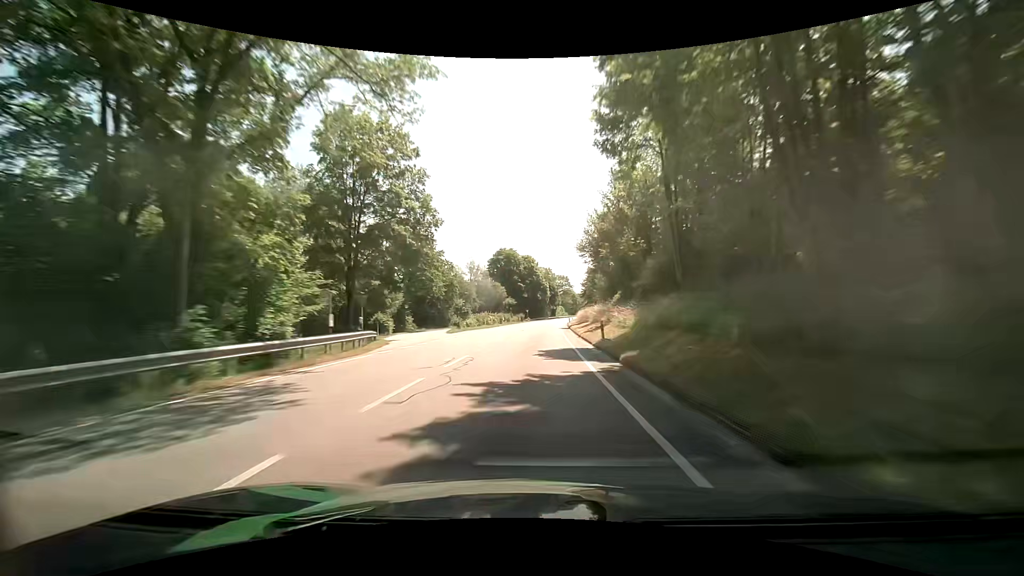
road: primary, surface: asphalt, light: Day
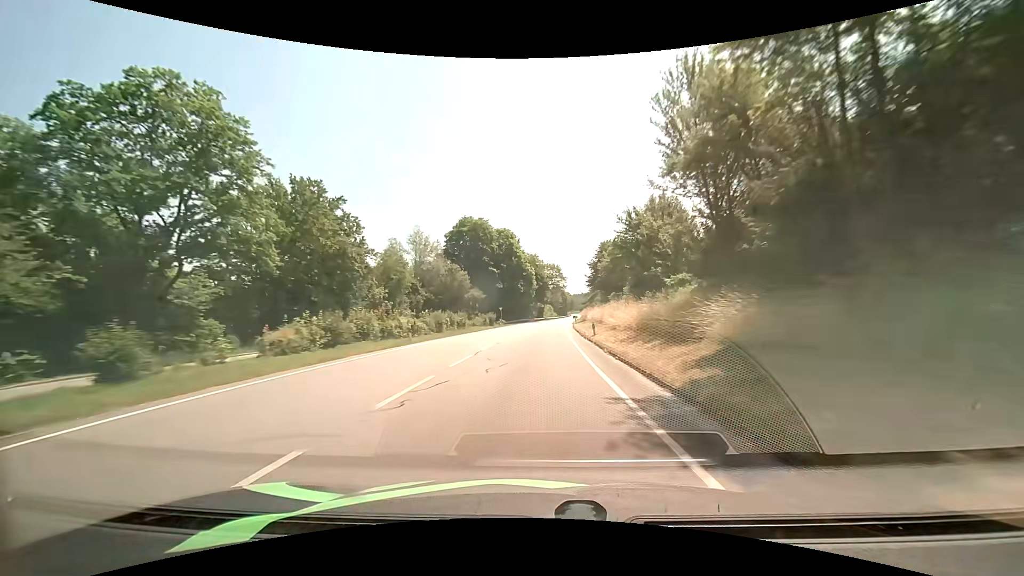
(+0.9, +48.8) m; +2°
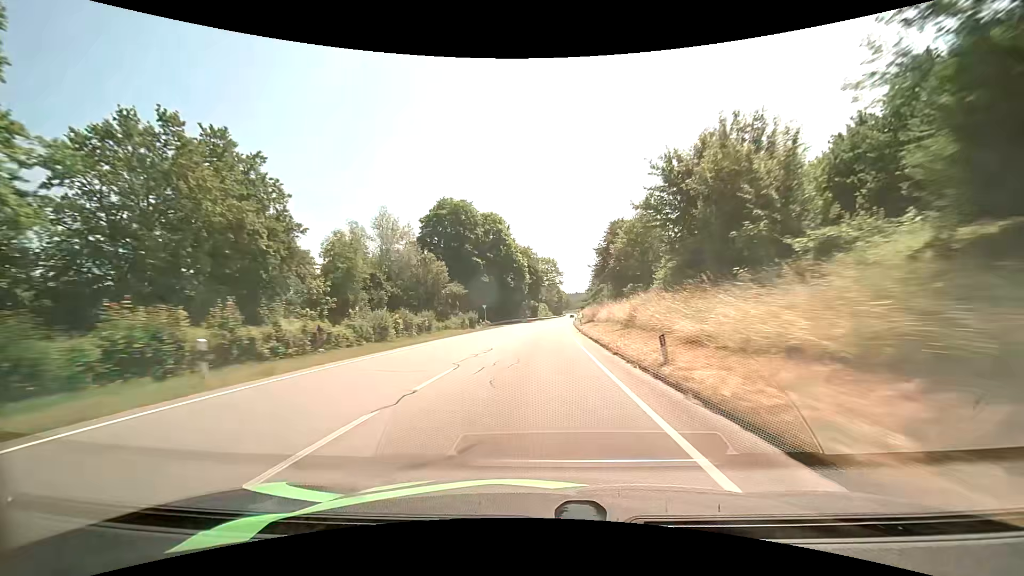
(+0.1, +16.3) m; +1°
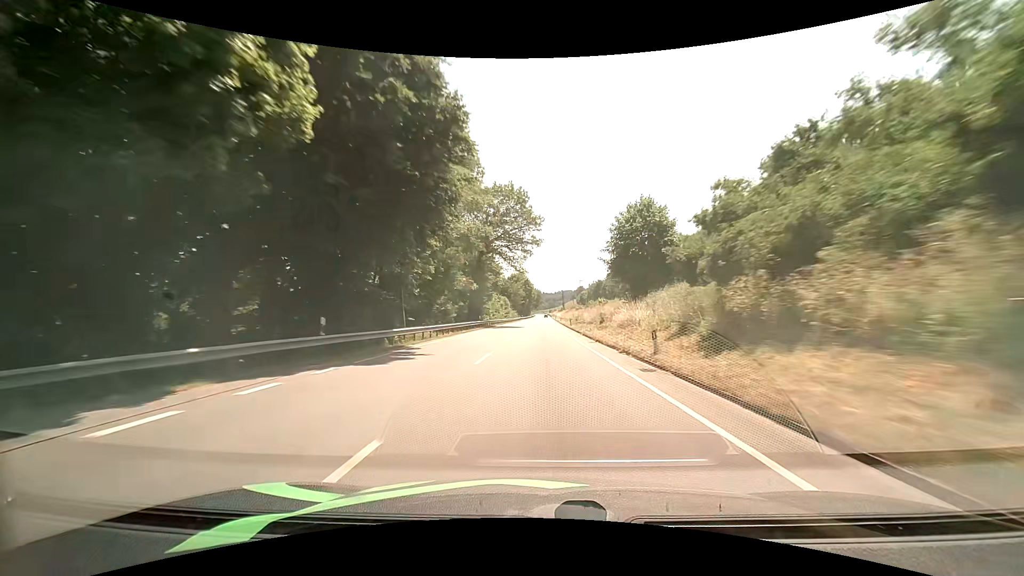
(+2.5, +81.1) m; +4°
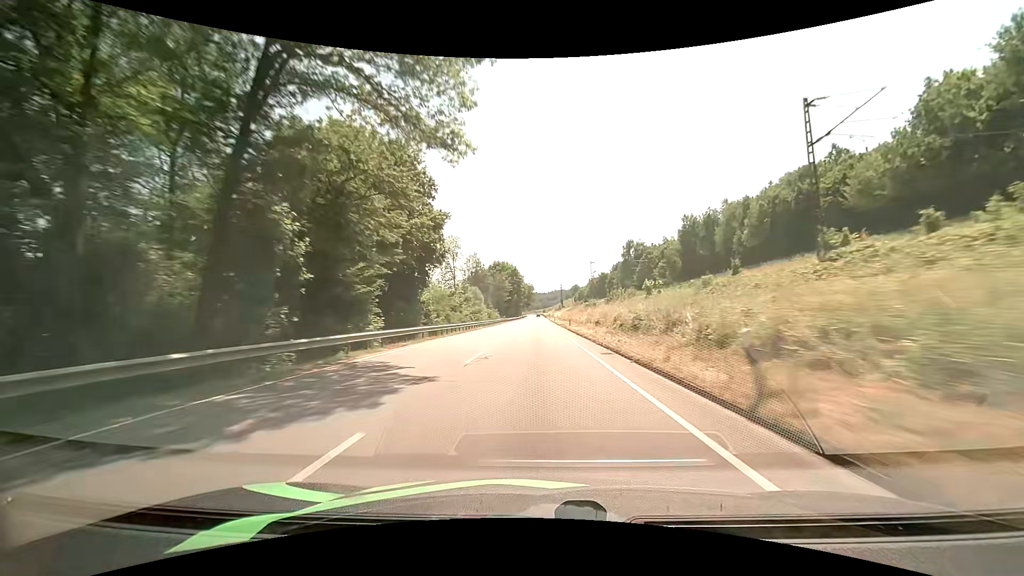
(+0.3, +48.6) m; 0°
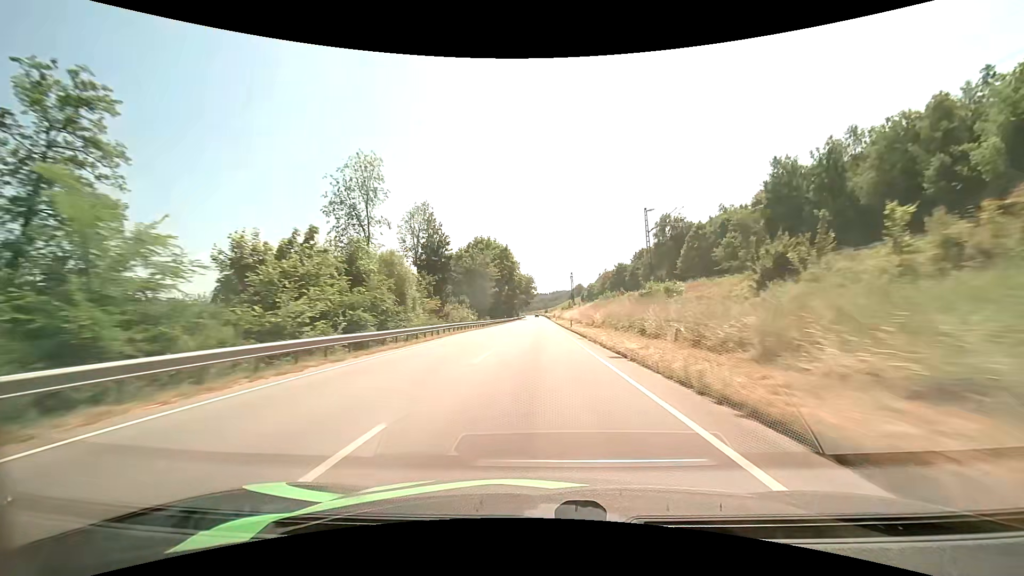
(+0.1, +48.6) m; 0°
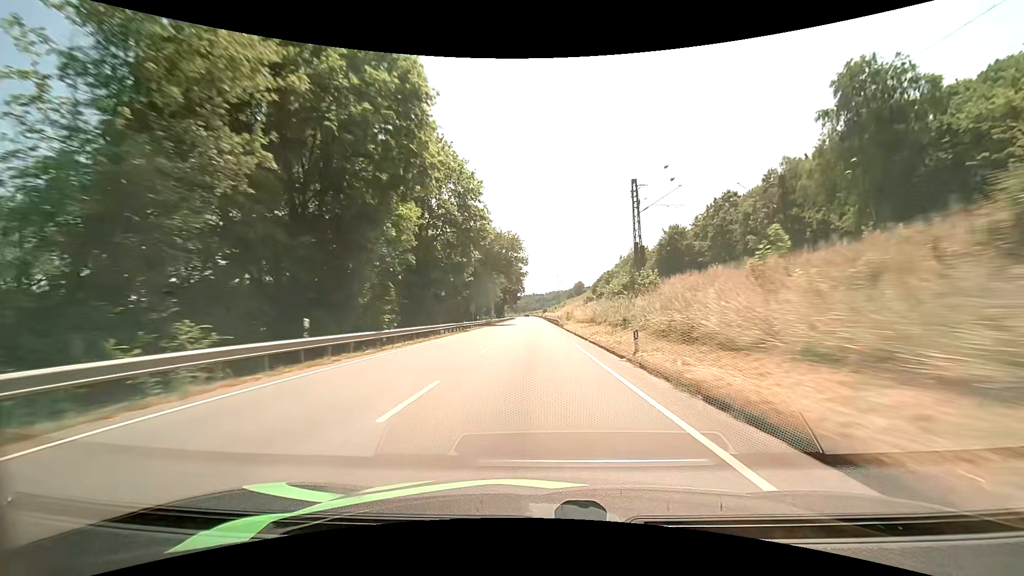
(+0.1, +81.6) m; 0°
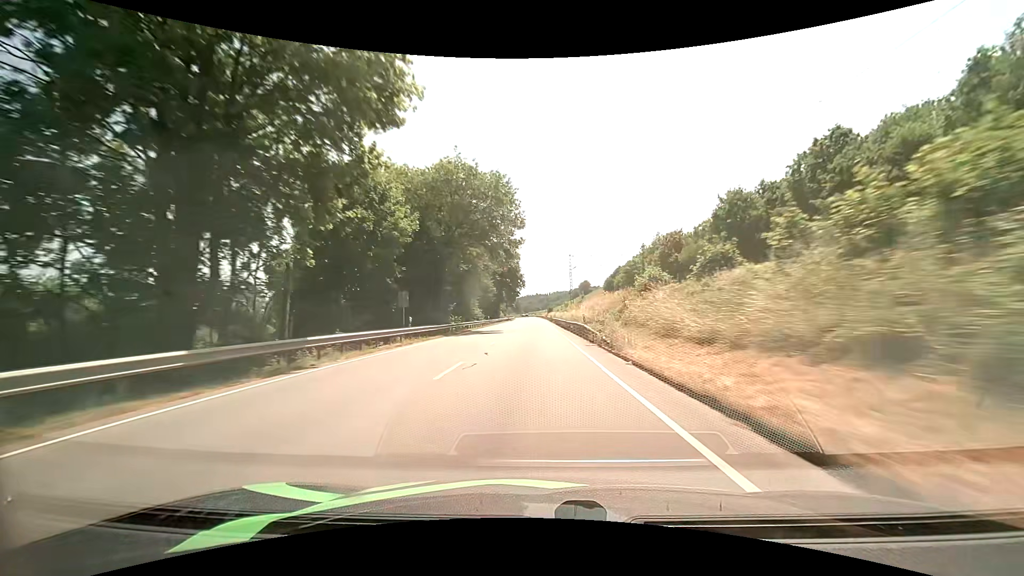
(0.0, +32.6) m; 0°
(0, +10) (0, +20) (0, +30) (0, +40) (0, +50) (0, +60) (-1, +70) (-1, +80) (-1, +90) (-1, +100) m
